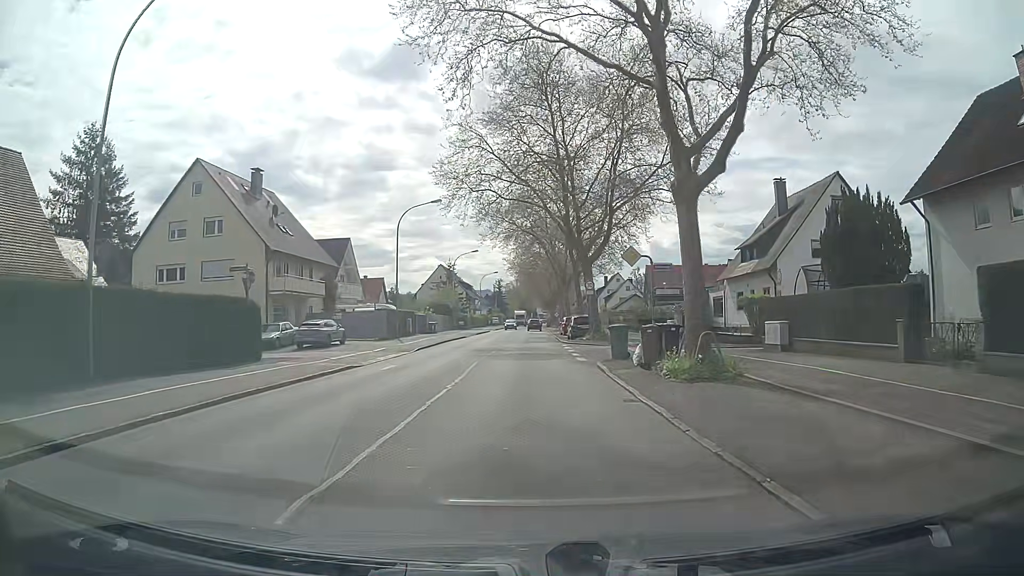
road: secondary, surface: asphalt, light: Day
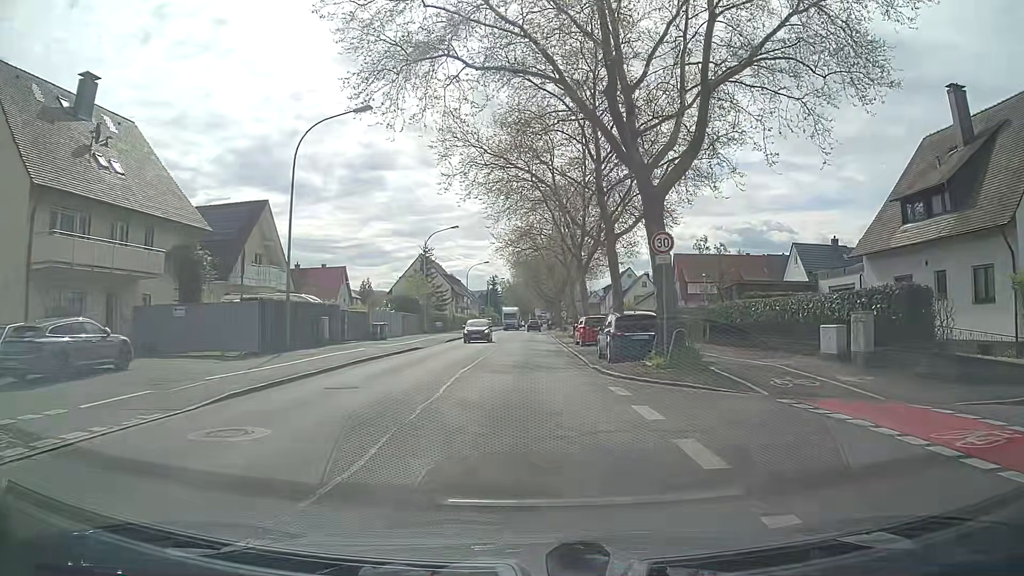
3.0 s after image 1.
(0.0, +22.3) m; 0°
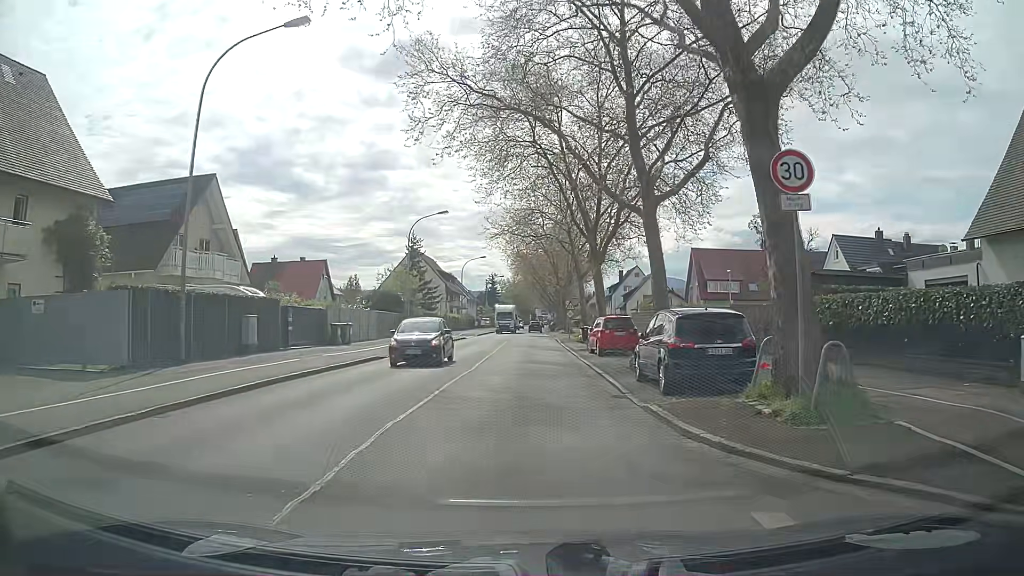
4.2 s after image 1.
(0.0, +8.9) m; 0°
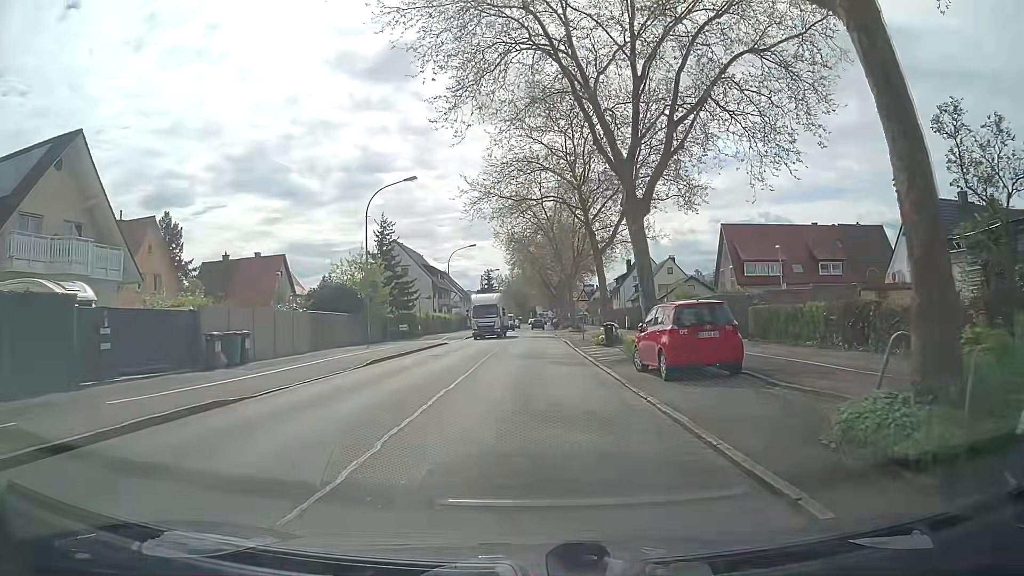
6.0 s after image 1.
(+0.1, +13.4) m; -1°
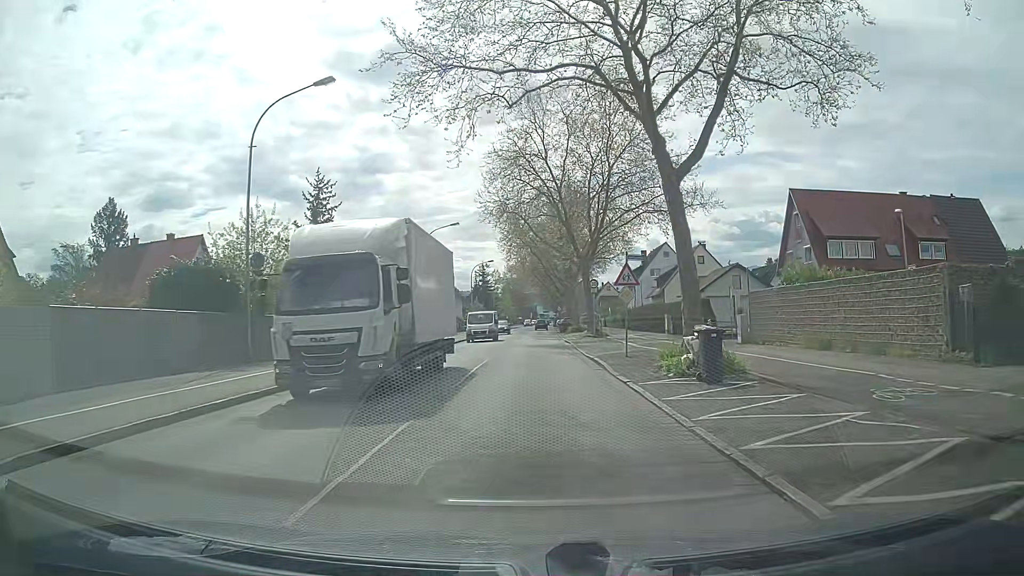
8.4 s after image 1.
(+0.2, +17.9) m; +1°
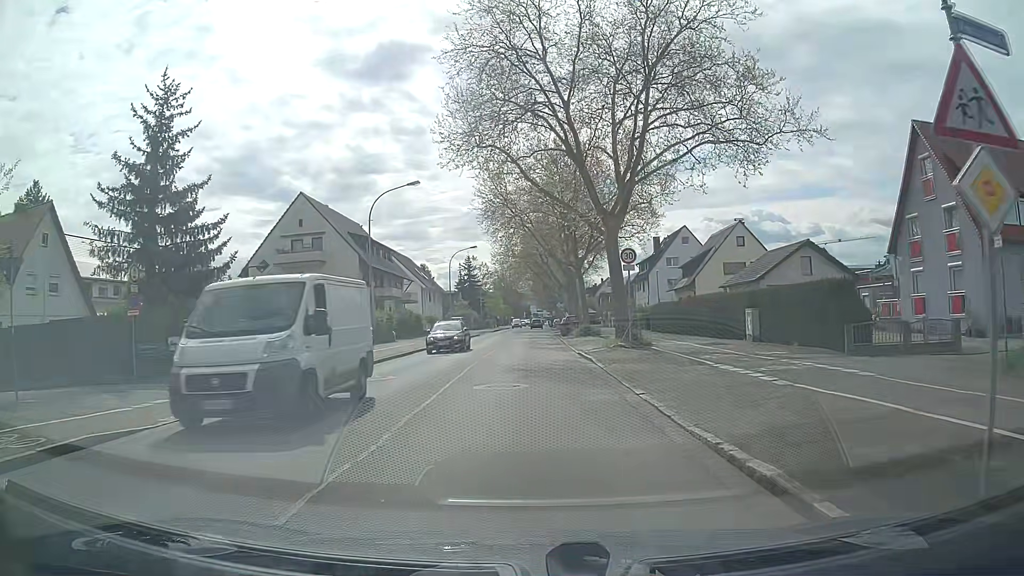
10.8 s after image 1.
(+0.1, +17.9) m; -1°
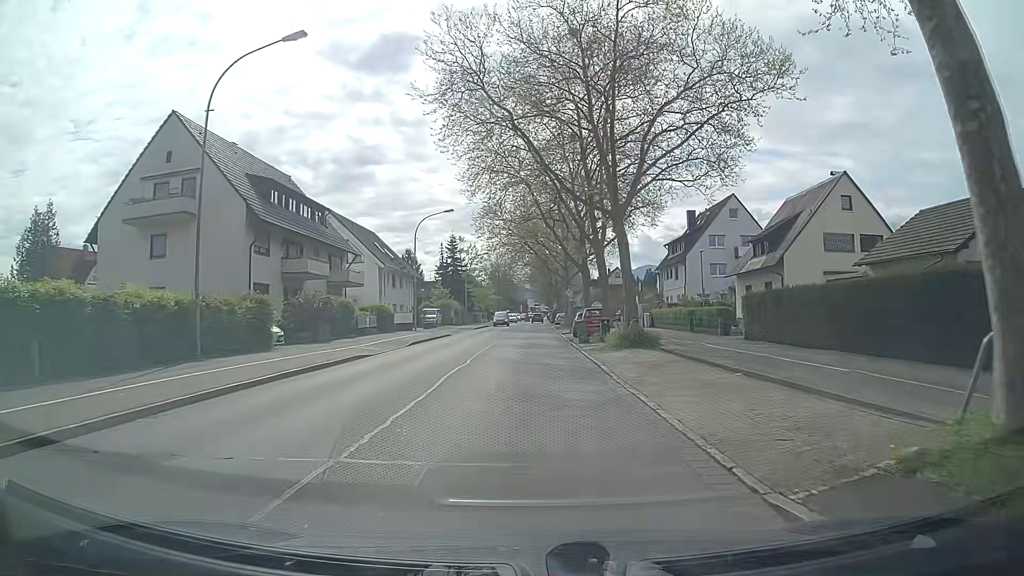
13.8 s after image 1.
(+0.4, +22.3) m; +1°
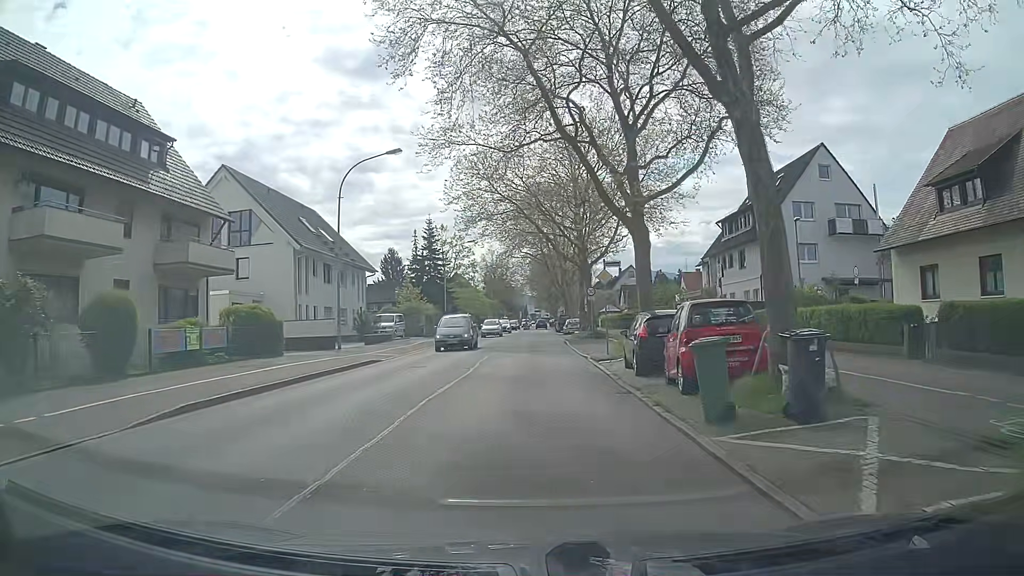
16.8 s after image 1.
(+0.2, +22.4) m; +1°
(0, +10) (0, +20) (0, +30) (0, +40) (0, +50) (0, +60) (+1, +70) (+1, +80) (+1, +90) (+1, +100) m
